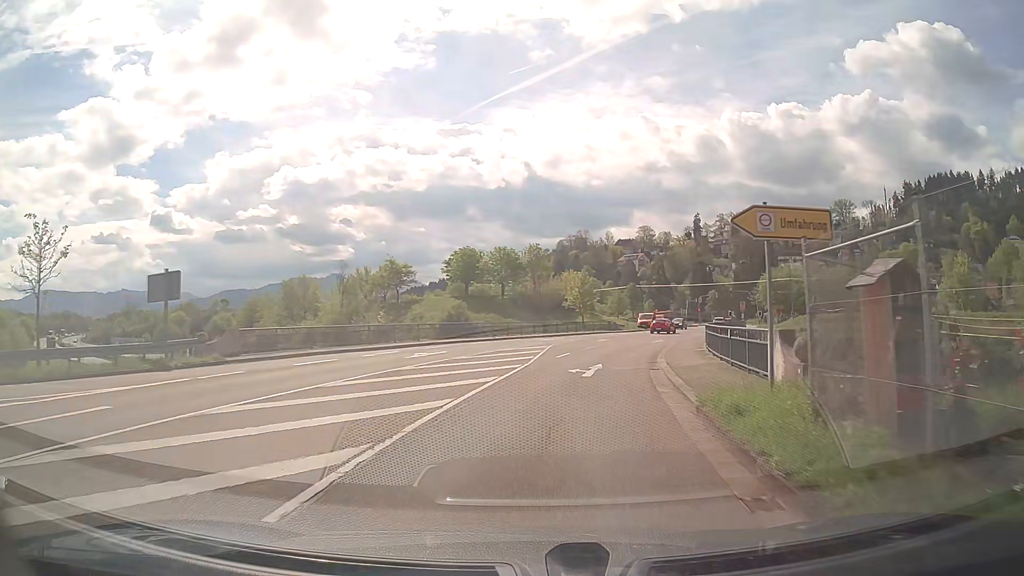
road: tertiary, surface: asphalt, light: Day
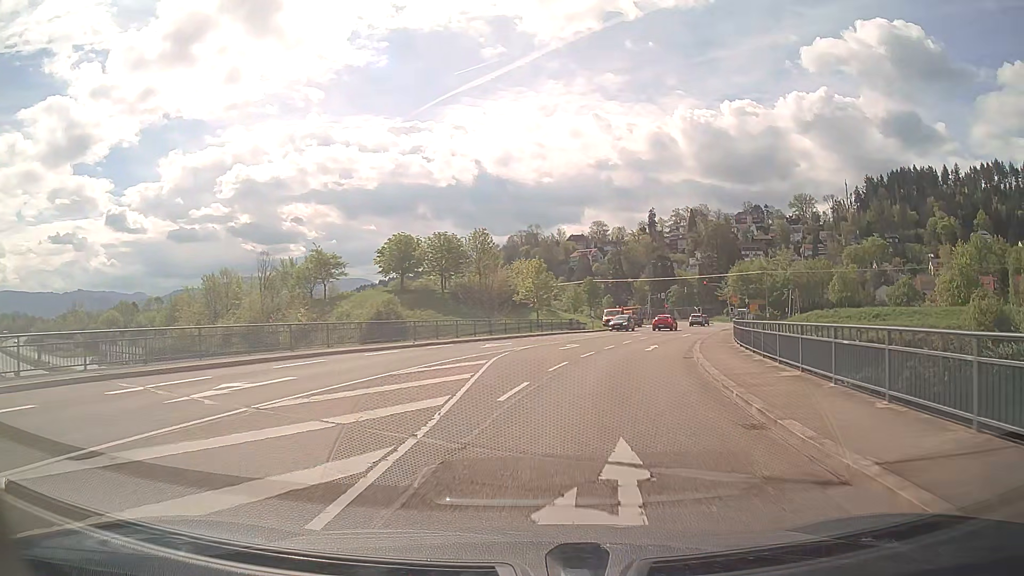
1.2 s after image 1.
(+0.6, +14.0) m; +4°
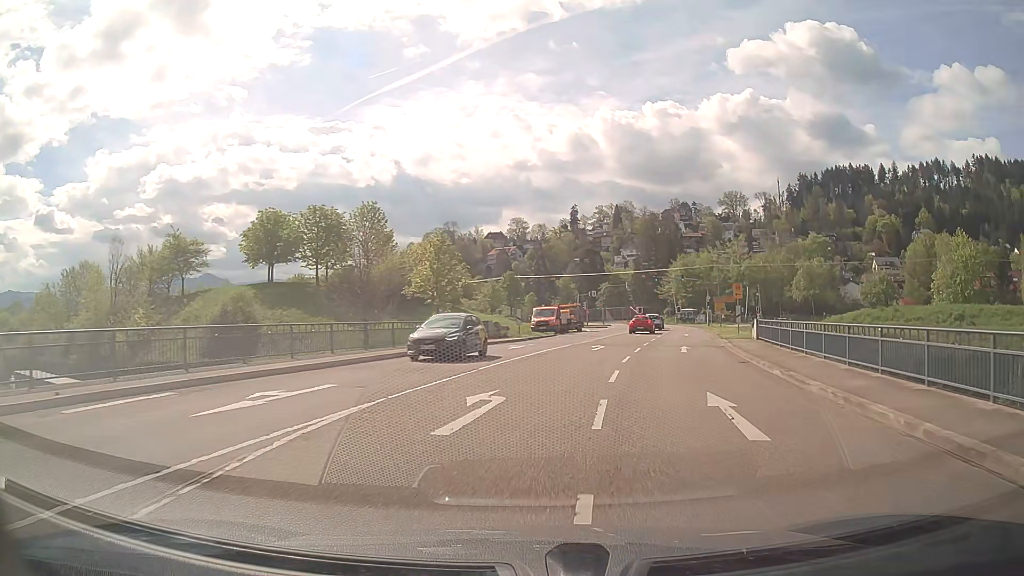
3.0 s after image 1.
(+1.1, +20.4) m; +7°
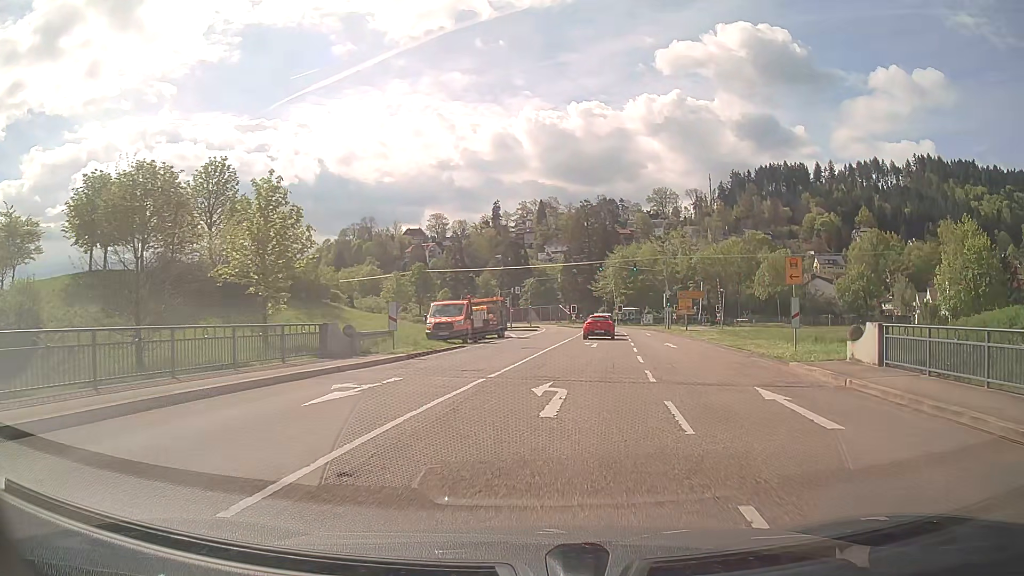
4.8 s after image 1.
(+1.1, +18.3) m; +7°
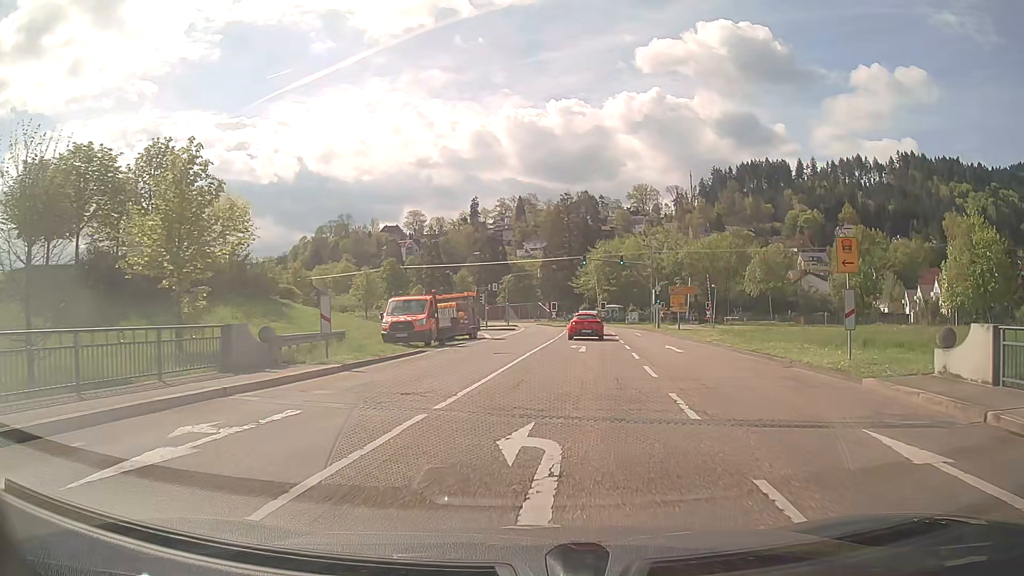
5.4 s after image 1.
(+0.1, +5.3) m; +2°
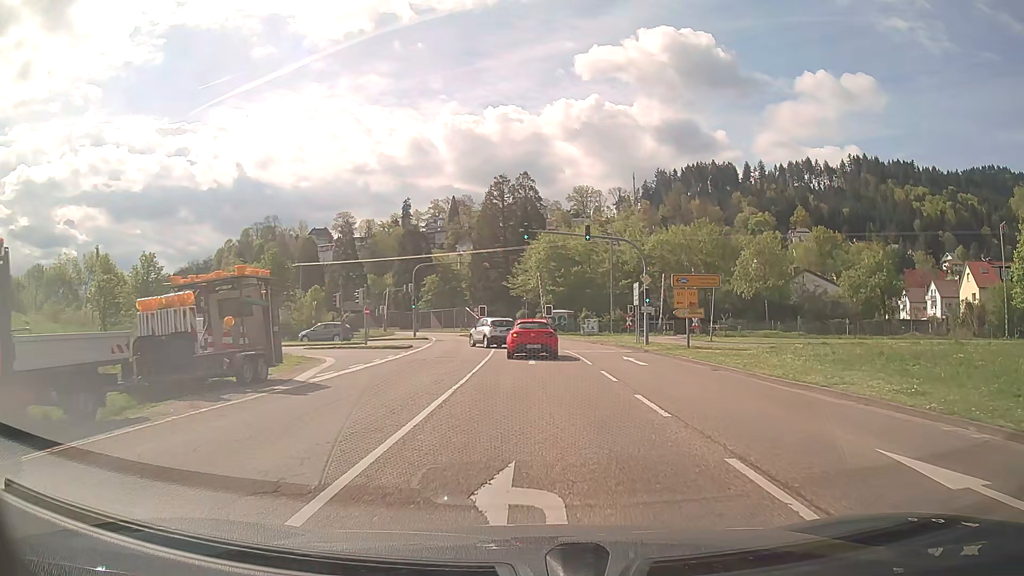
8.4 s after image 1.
(+1.4, +22.8) m; +6°
(0, +10) (0, +20) (0, +30) (-1, +40) (-8, +47) (-18, +48) (-28, +49) (-38, +51) (-47, +54) (-56, +59) m
